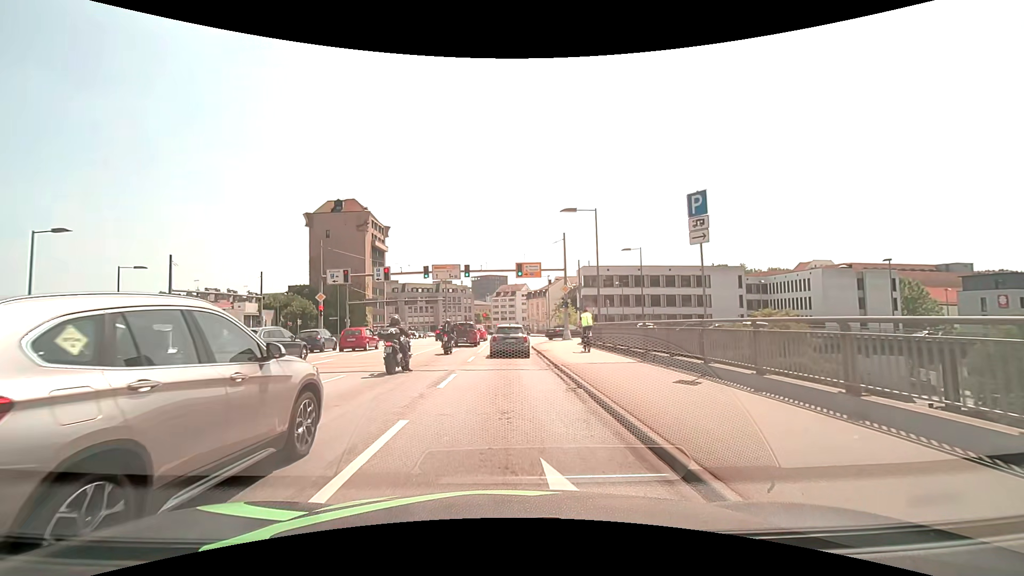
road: primary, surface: asphalt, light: Day
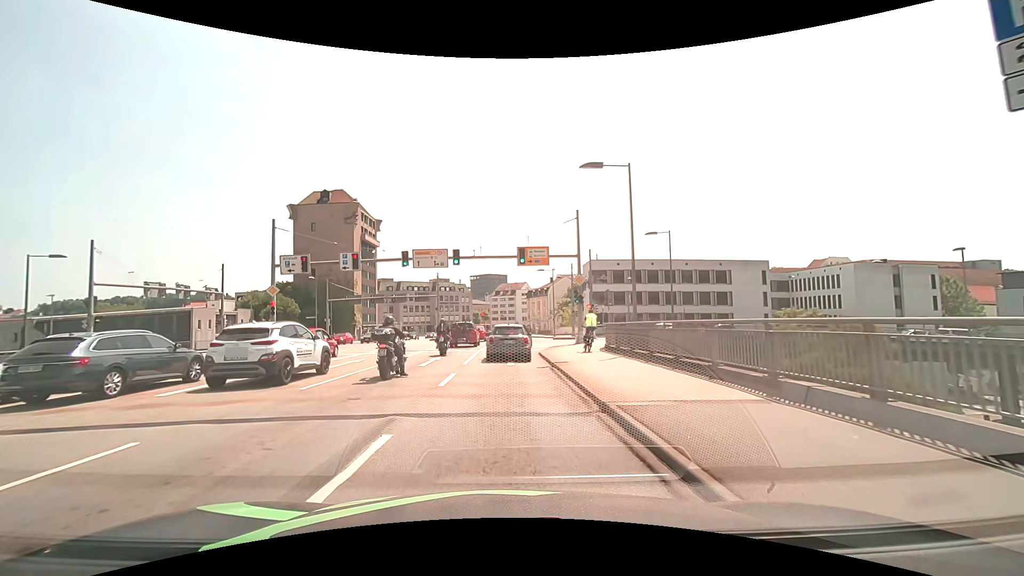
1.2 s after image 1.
(0.0, +7.7) m; 0°
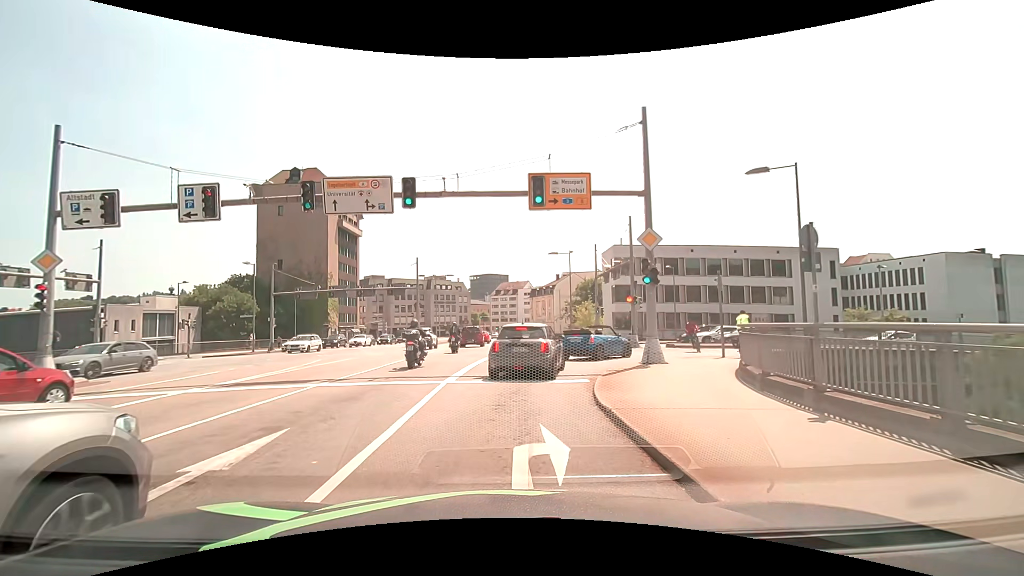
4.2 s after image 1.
(-0.2, +15.1) m; -1°
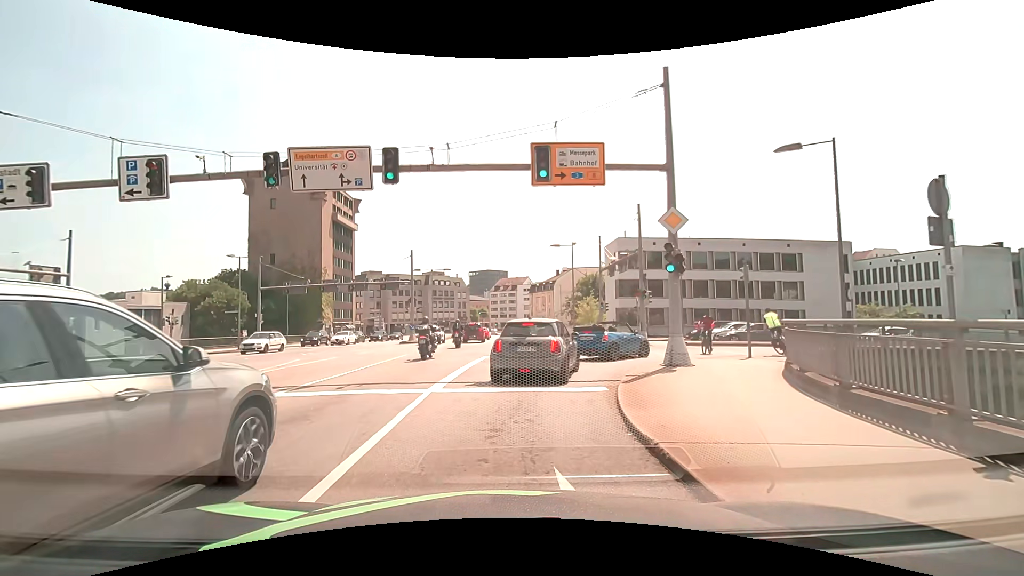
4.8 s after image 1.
(0.0, +2.3) m; 0°
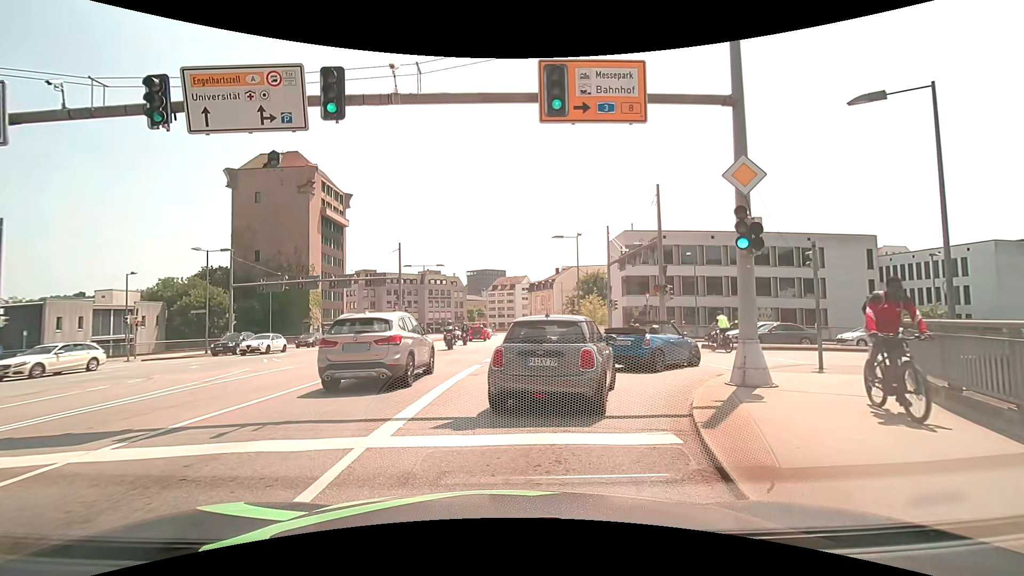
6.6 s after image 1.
(+0.1, +4.0) m; +1°
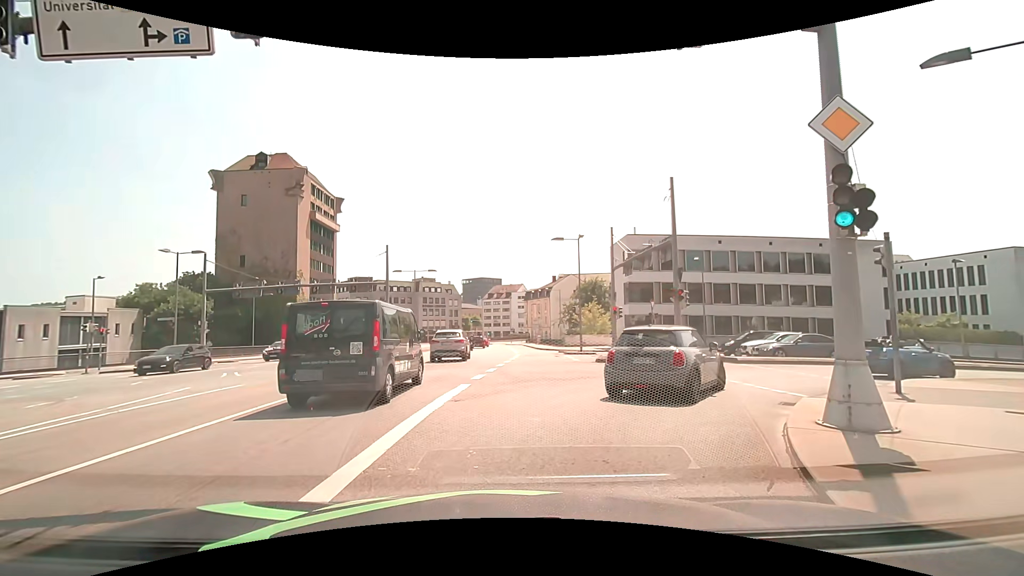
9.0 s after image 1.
(0.0, +3.1) m; 0°
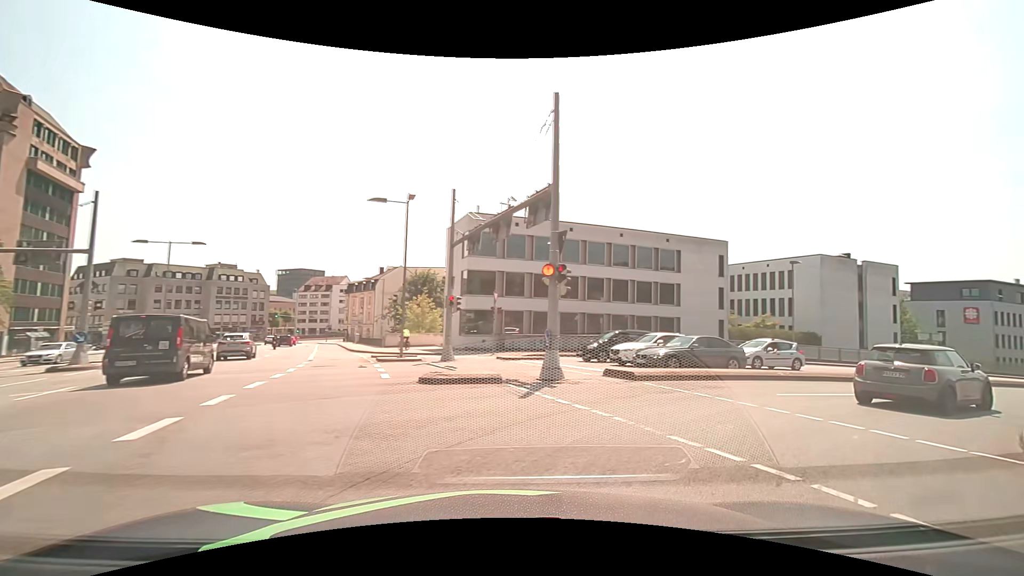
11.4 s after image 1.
(+1.2, +9.9) m; +20°
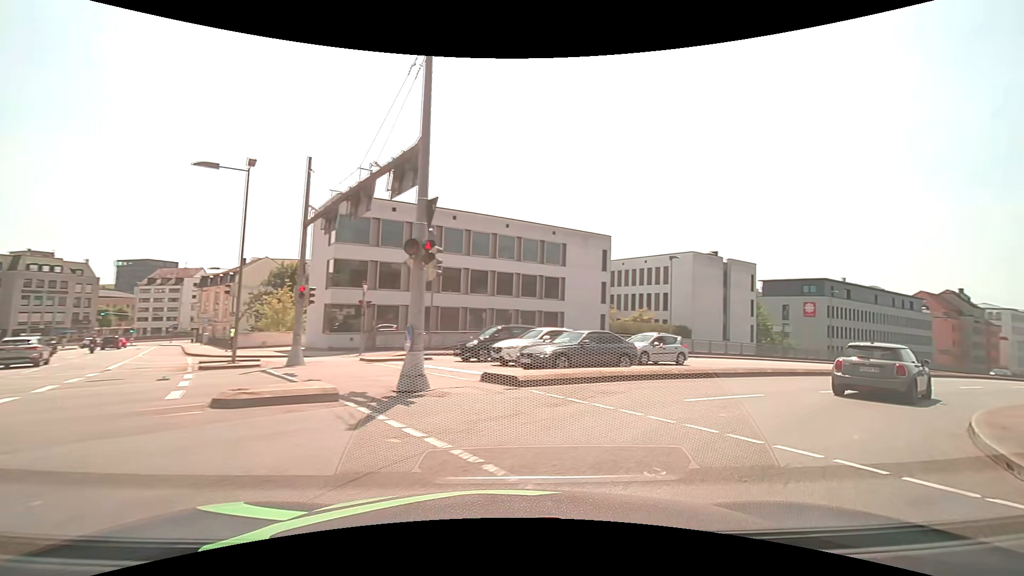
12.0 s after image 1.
(+0.3, +3.3) m; +12°
(+3, +9) (+11, +16) (+19, +21) (+28, +27) (+36, +32) (+44, +38) (+53, +43) (+61, +49) (+69, +55) (+77, +60) m
